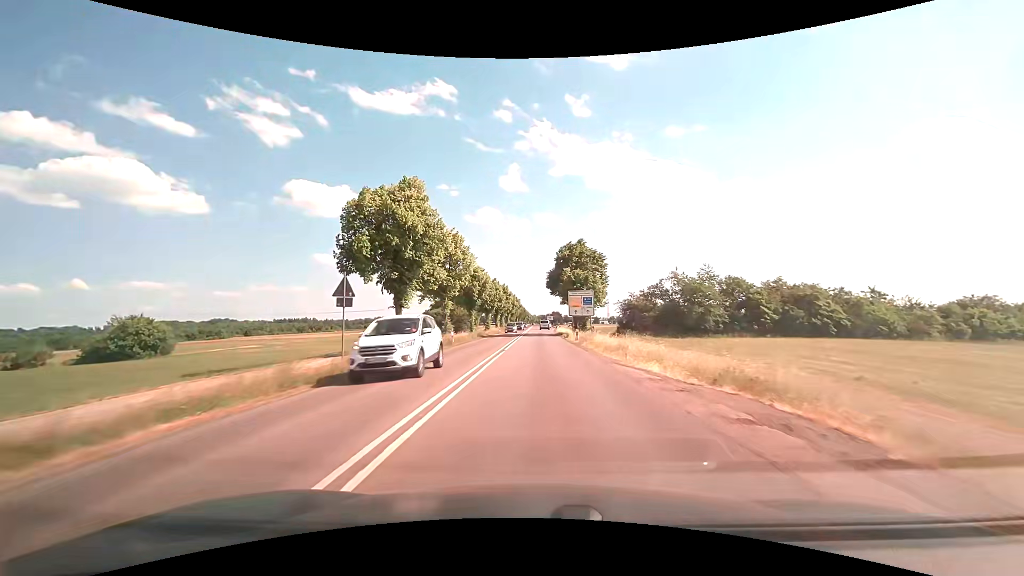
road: secondary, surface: asphalt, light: Day
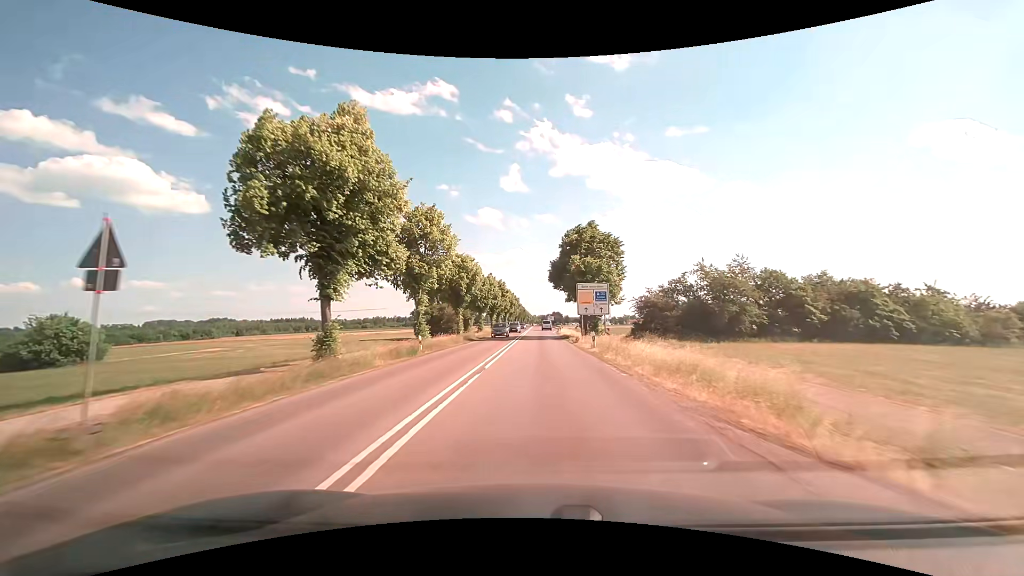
(0.0, +10.0) m; 0°
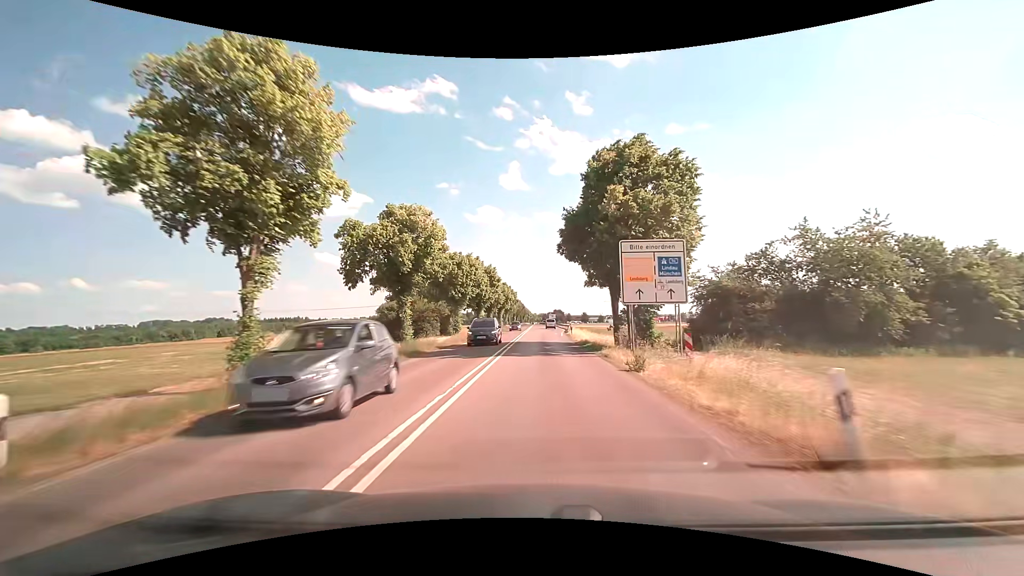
(0.0, +20.3) m; 0°
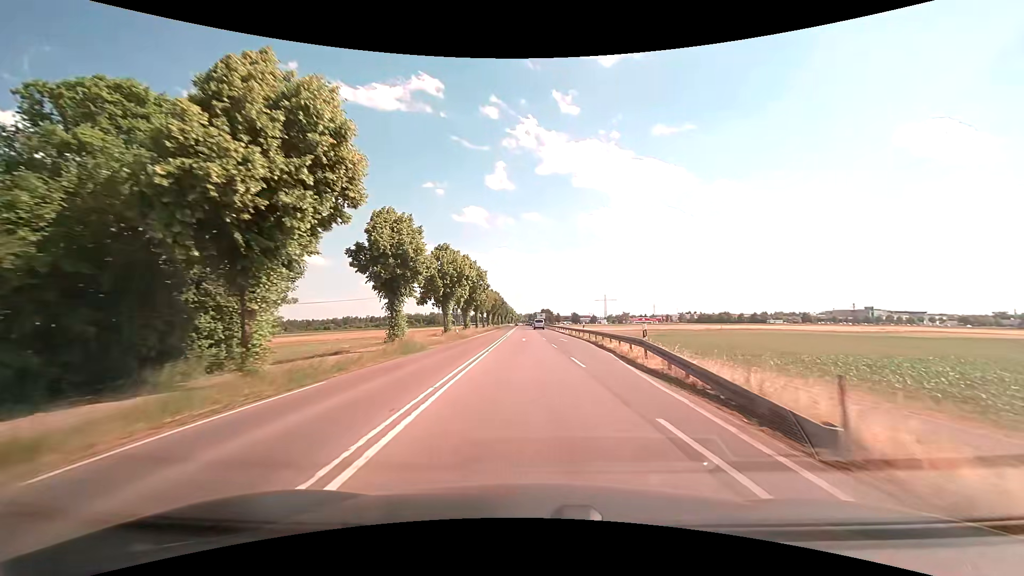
(+0.2, +50.3) m; +2°
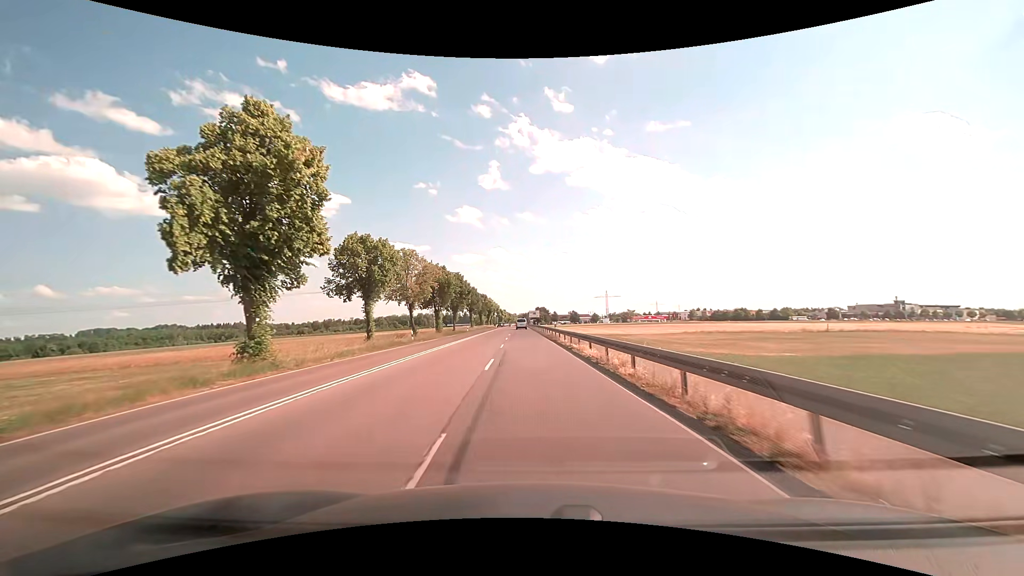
(+1.3, +48.8) m; +1°
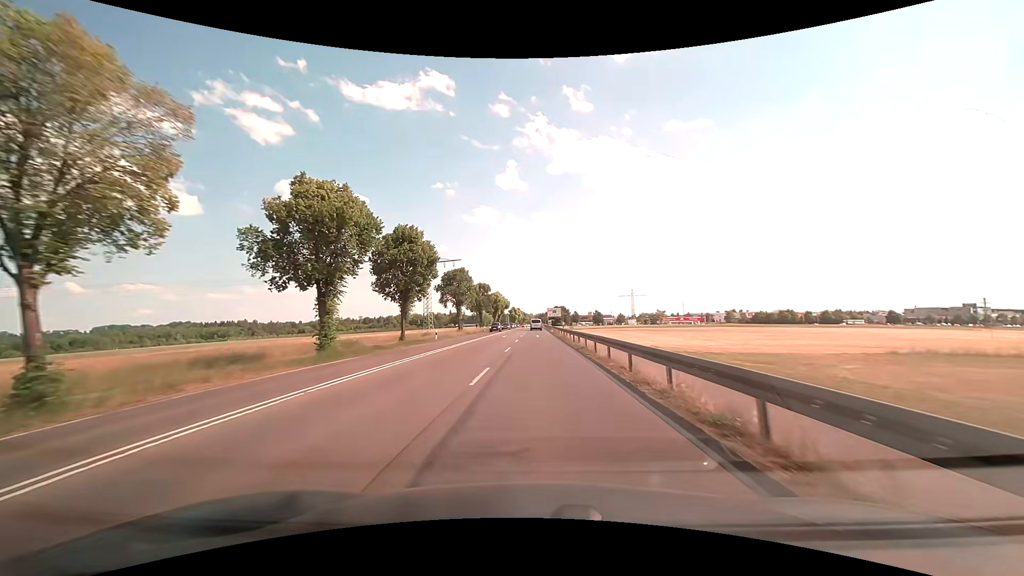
(-1.0, +39.4) m; -2°
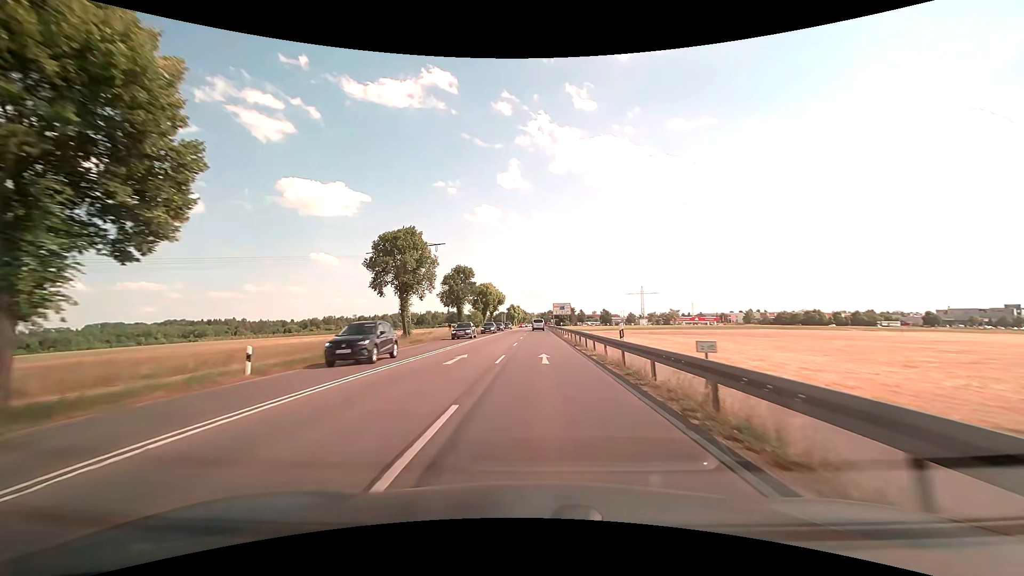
(-0.1, +30.4) m; 0°
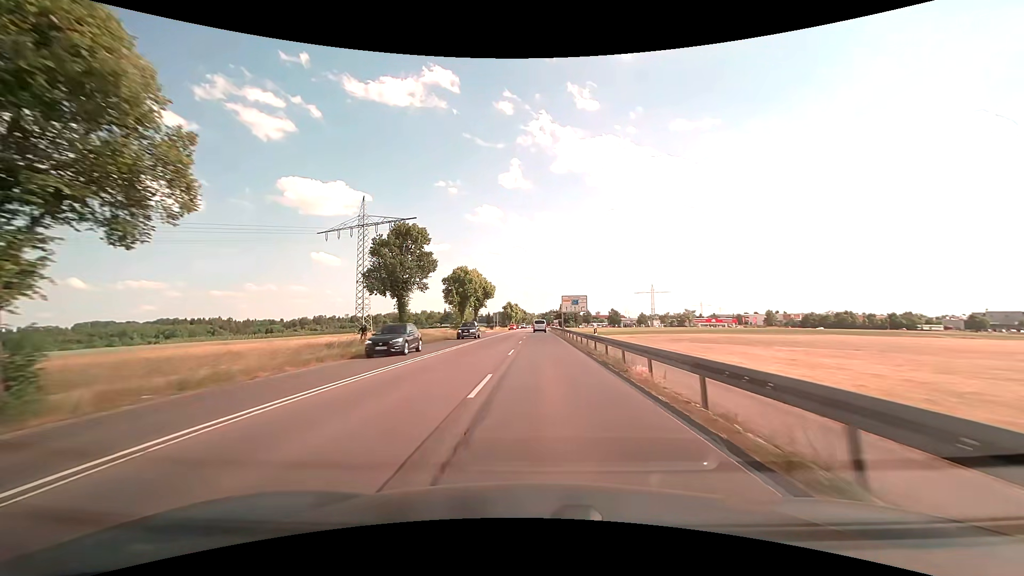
(-0.1, +31.1) m; 0°
